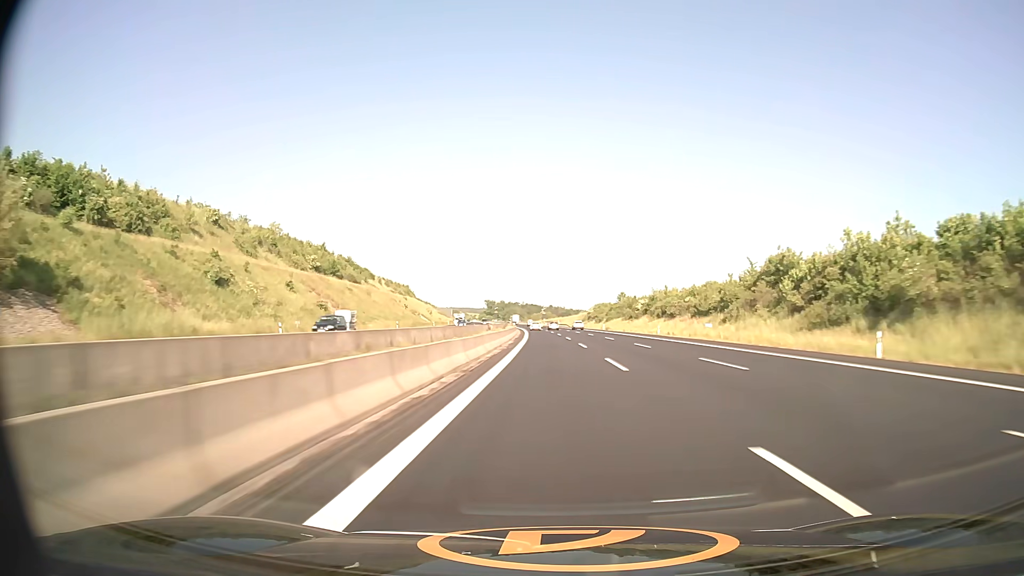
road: motorway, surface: asphalt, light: Day
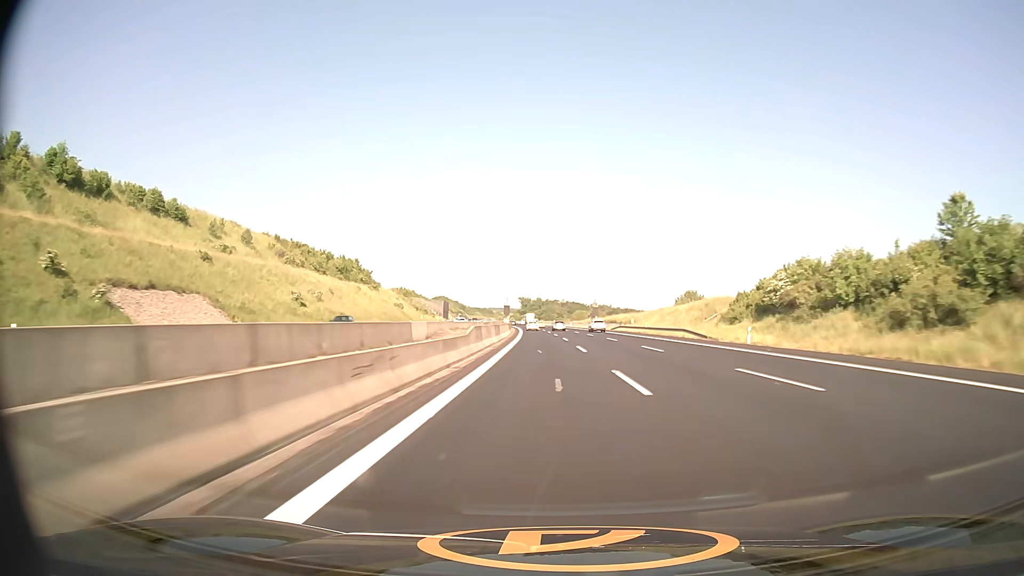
(-4.2, +131.5) m; -3°
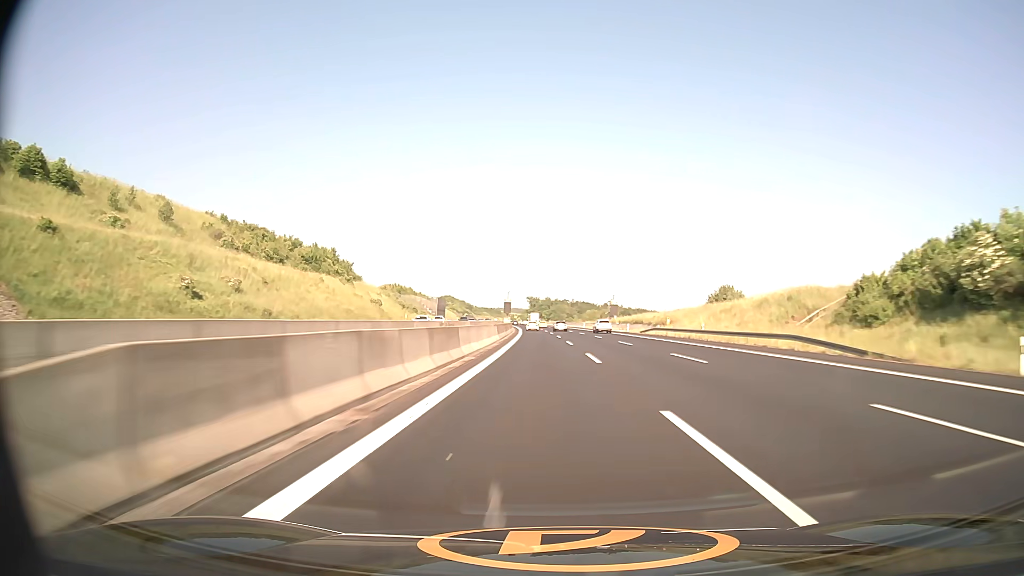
(-0.2, +26.4) m; -1°
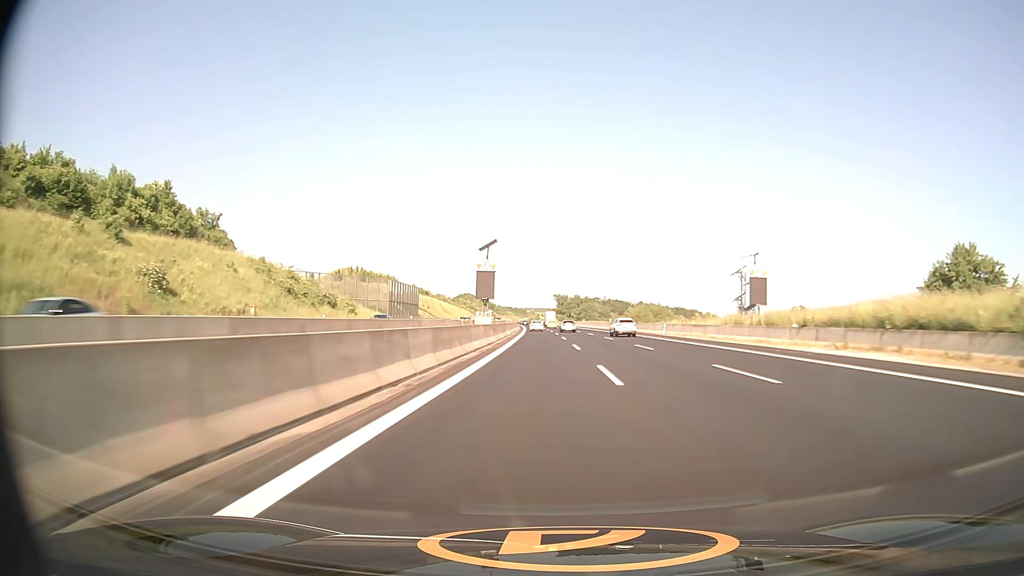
(-1.5, +79.0) m; -2°
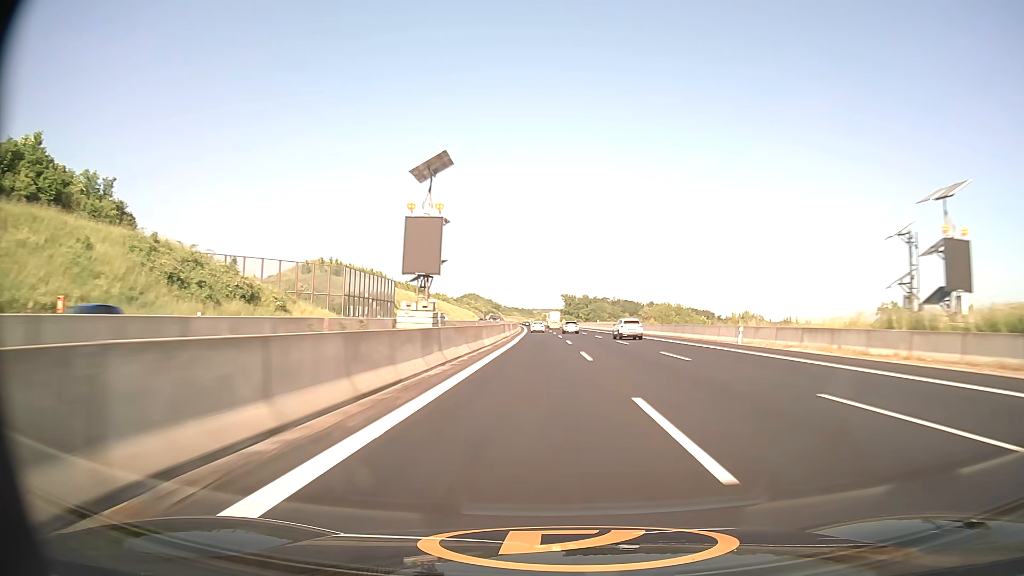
(-0.2, +26.3) m; -1°
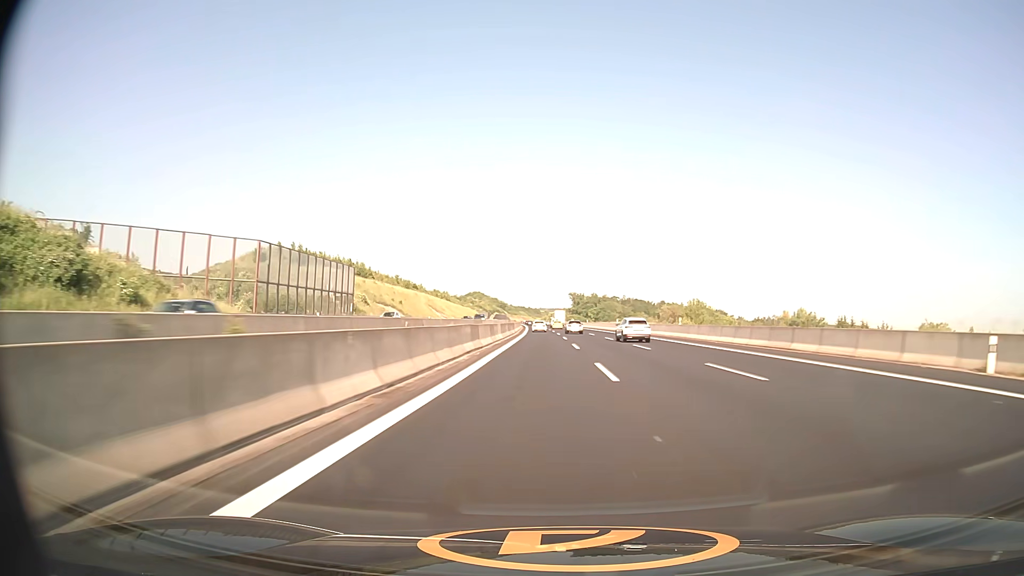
(-0.1, +26.3) m; -1°
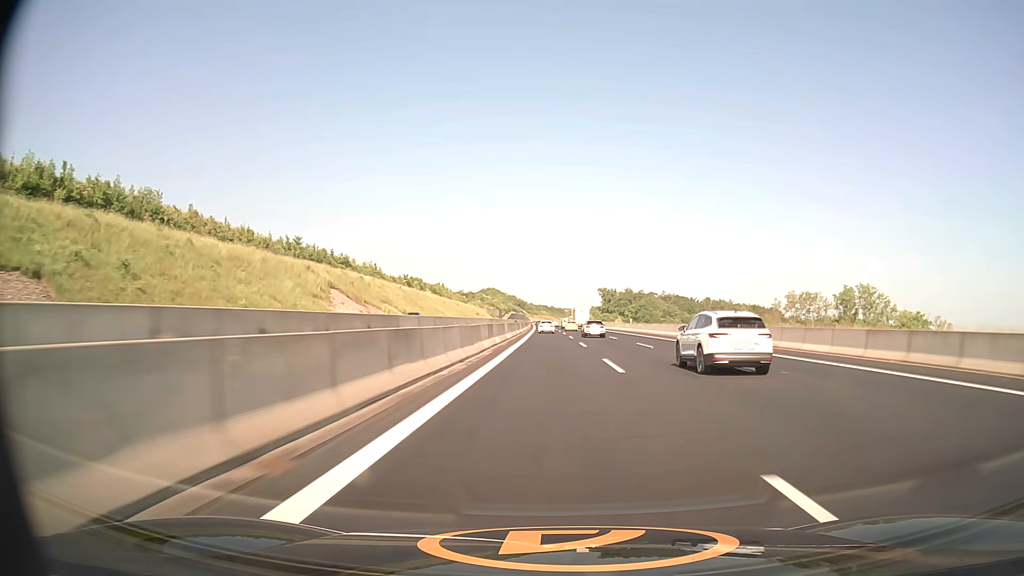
(-1.8, +104.9) m; -2°
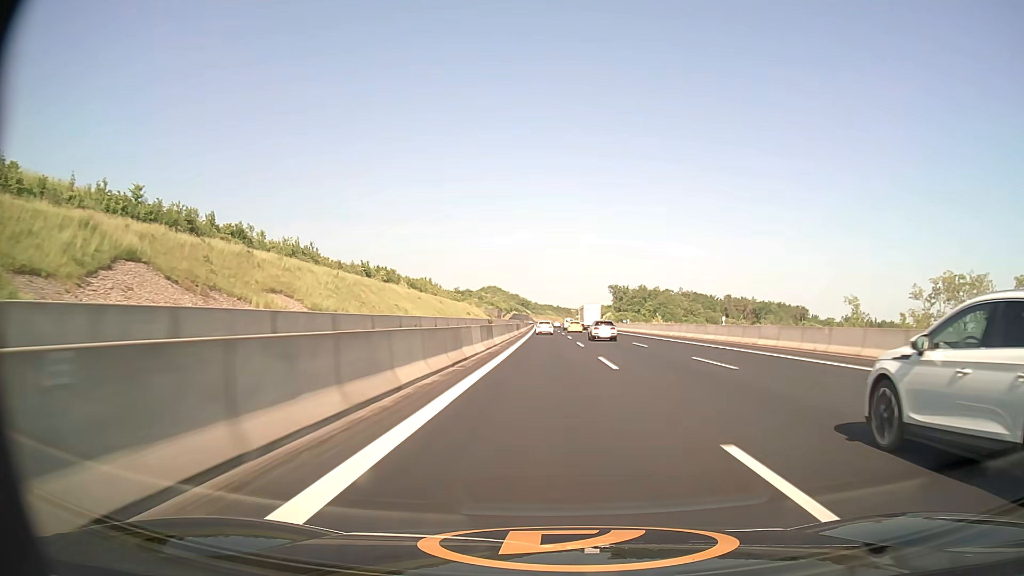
(-0.2, +52.1) m; -1°
(0, +10) (0, +20) (0, +30) (0, +40) (0, +50) (0, +60) (0, +70) (-1, +80) (-1, +90) (-1, +100) m
